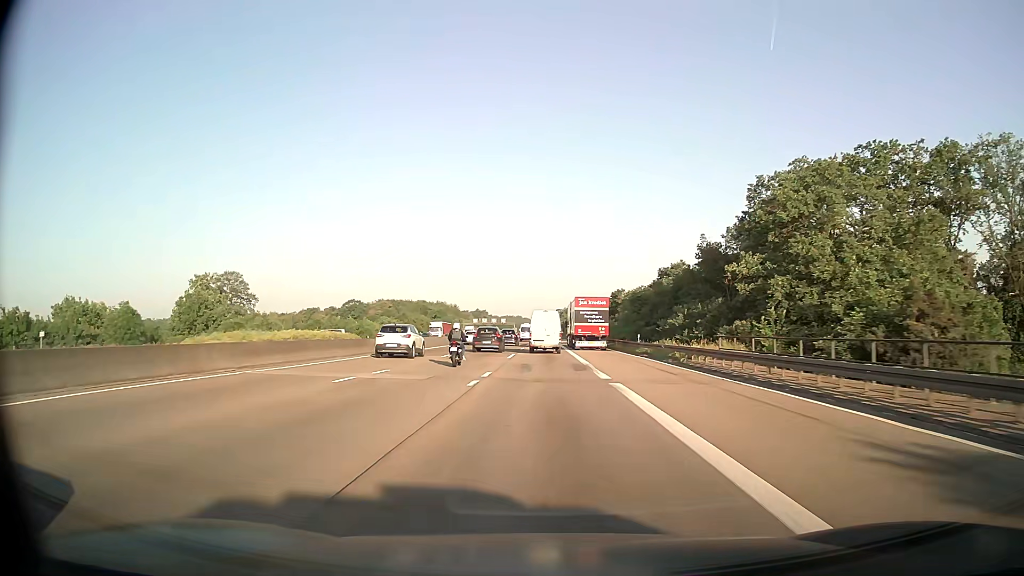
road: motorway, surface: asphalt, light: Day
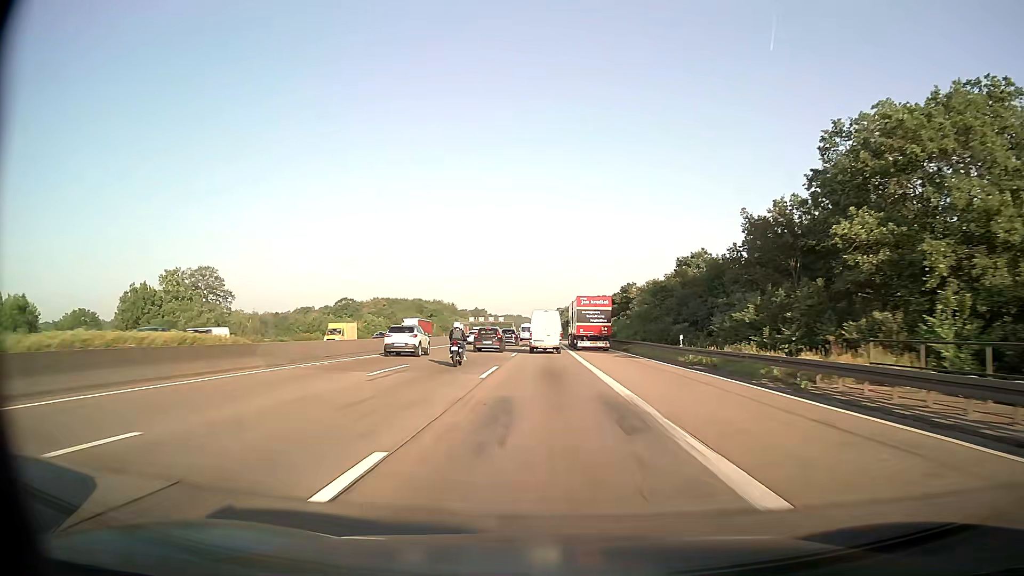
(-0.1, +14.7) m; 0°
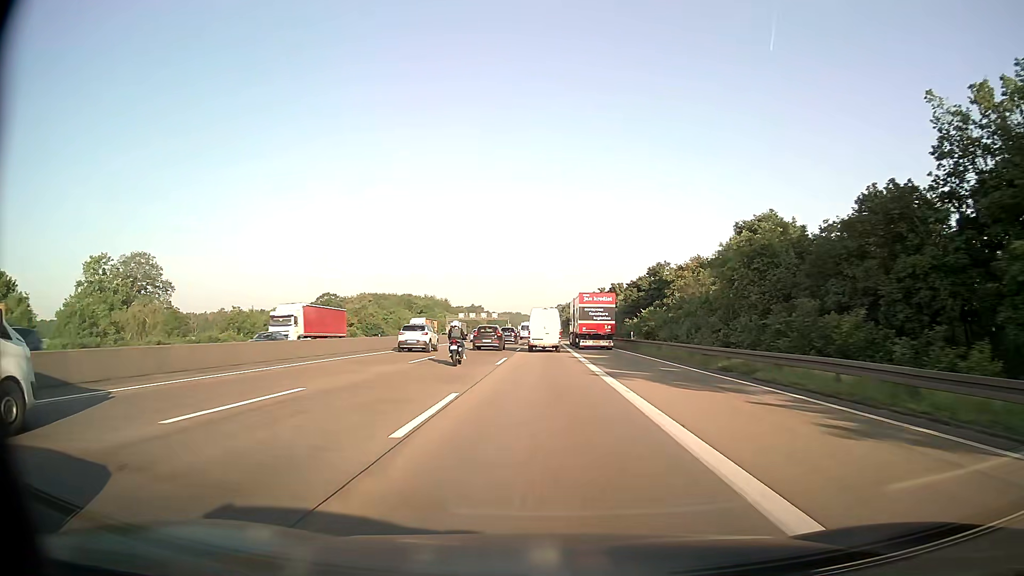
(0.0, +29.4) m; 0°
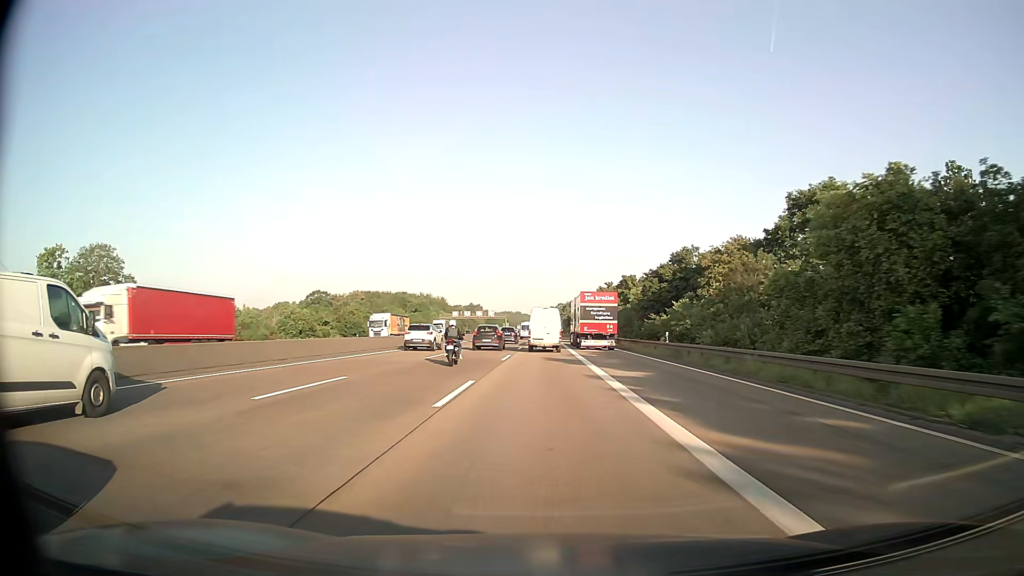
(0.0, +14.7) m; 0°
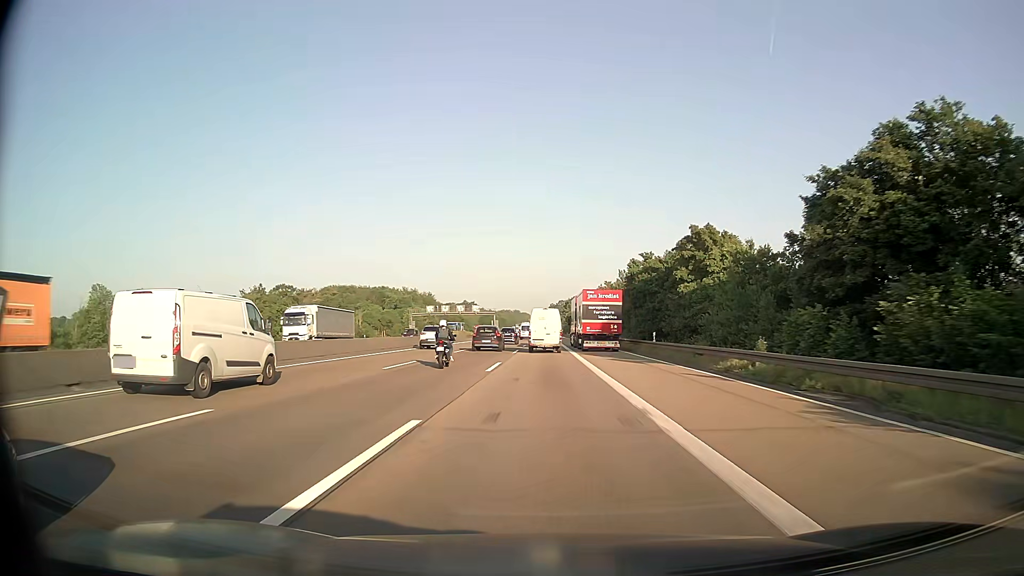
(+0.1, +43.7) m; 0°
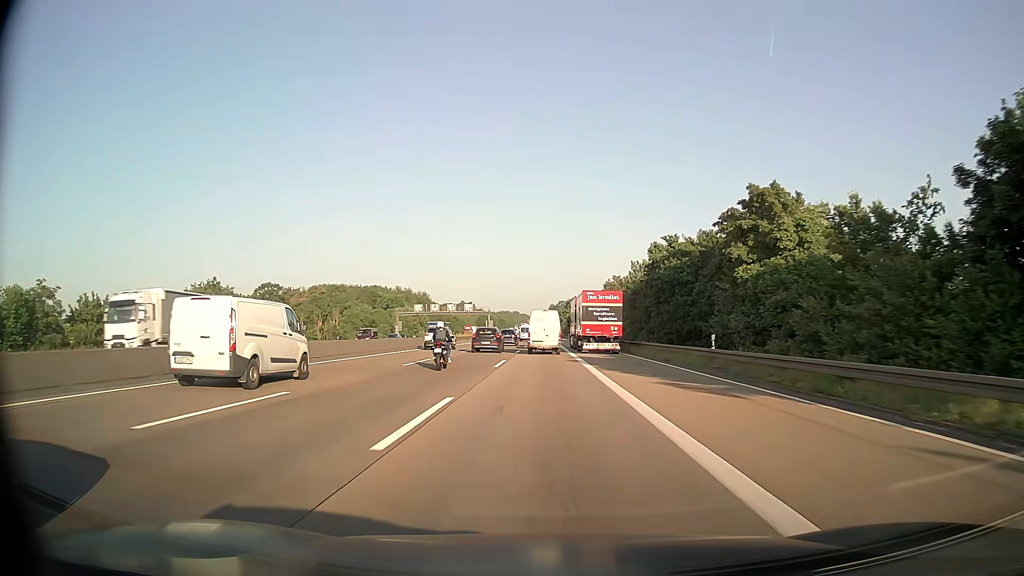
(0.0, +14.5) m; 0°
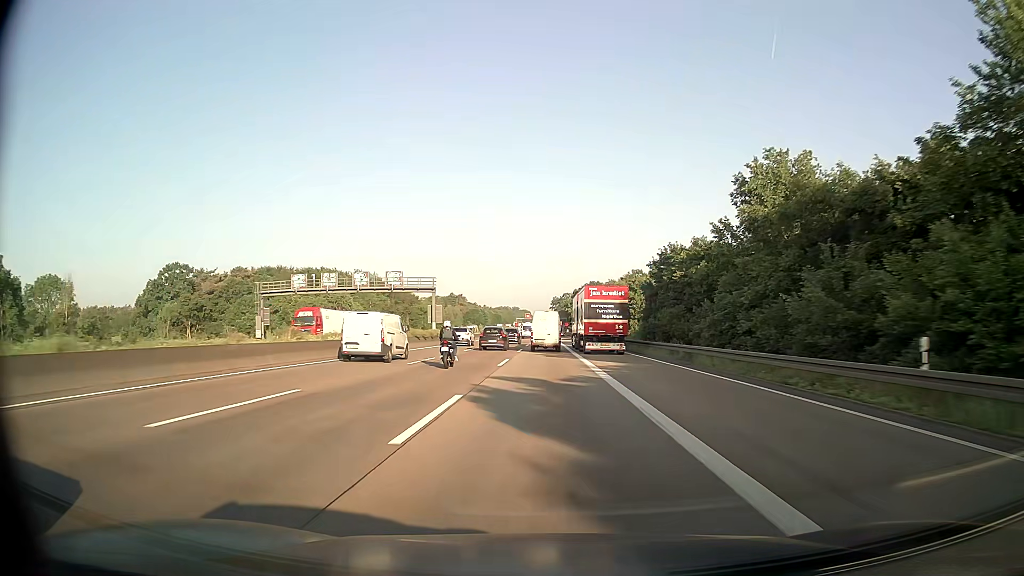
(-0.2, +71.7) m; 0°
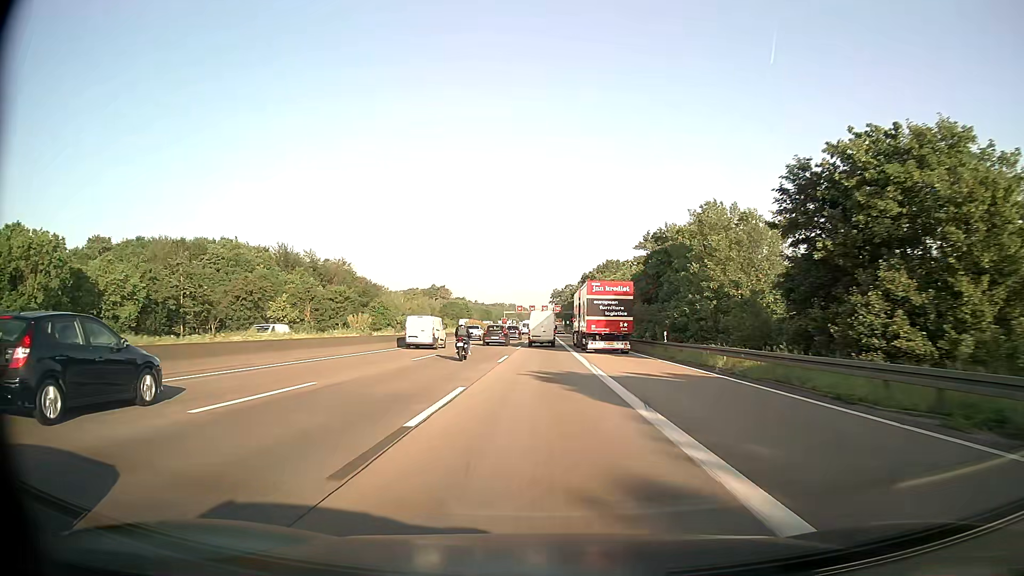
(+0.2, +70.9) m; 0°
(0, +10) (0, +20) (0, +30) (0, +40) (0, +50) (0, +60) (0, +70) (0, +80) (0, +90) (0, +100) m
